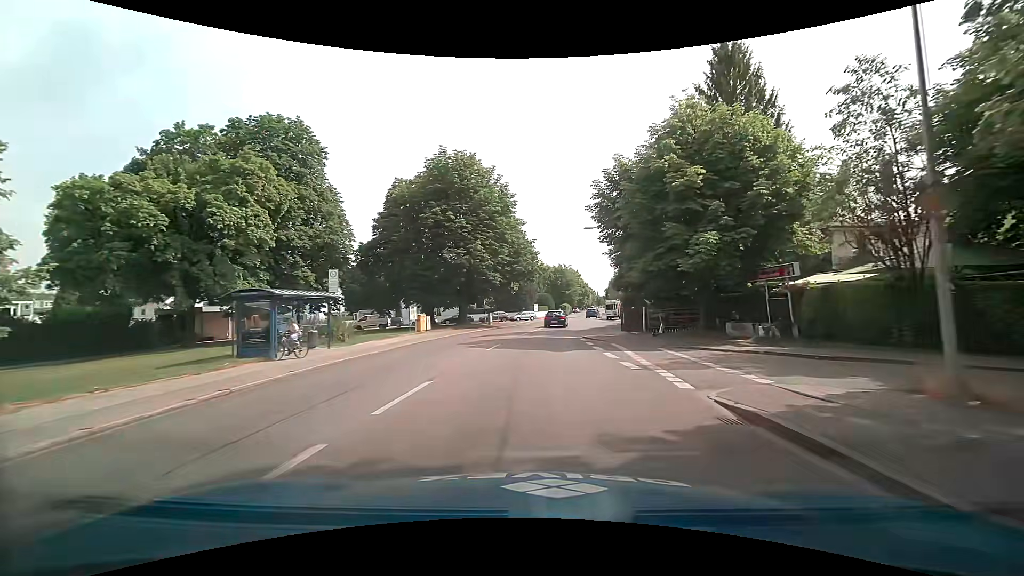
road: secondary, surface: asphalt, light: Day
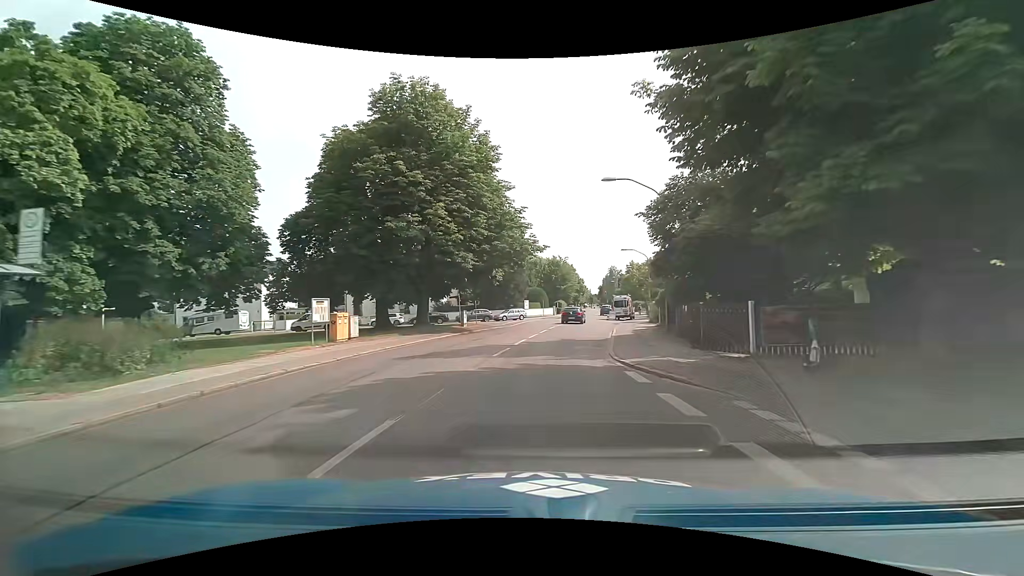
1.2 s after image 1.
(+0.2, +14.4) m; +1°
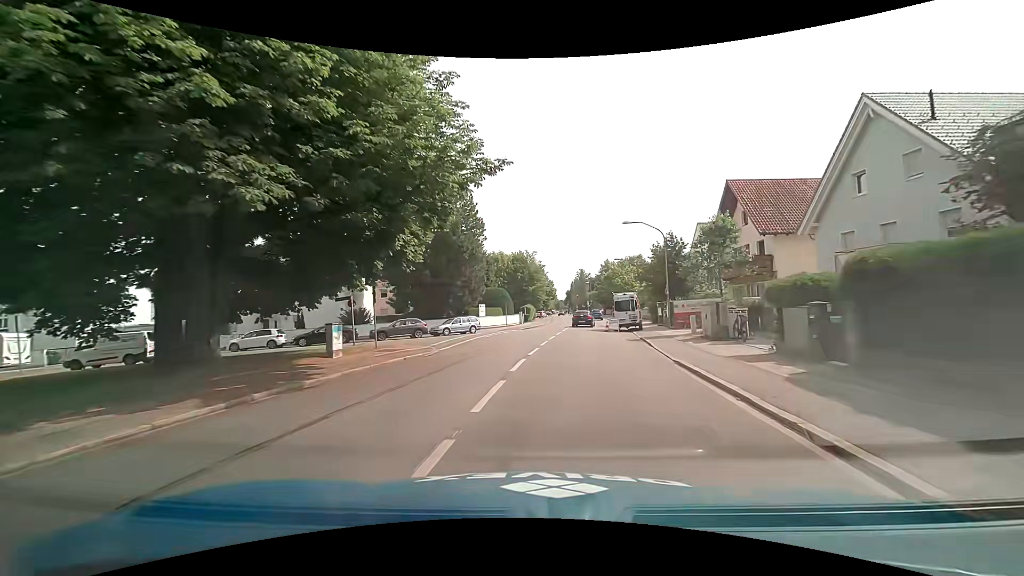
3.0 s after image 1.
(+0.7, +20.5) m; +5°
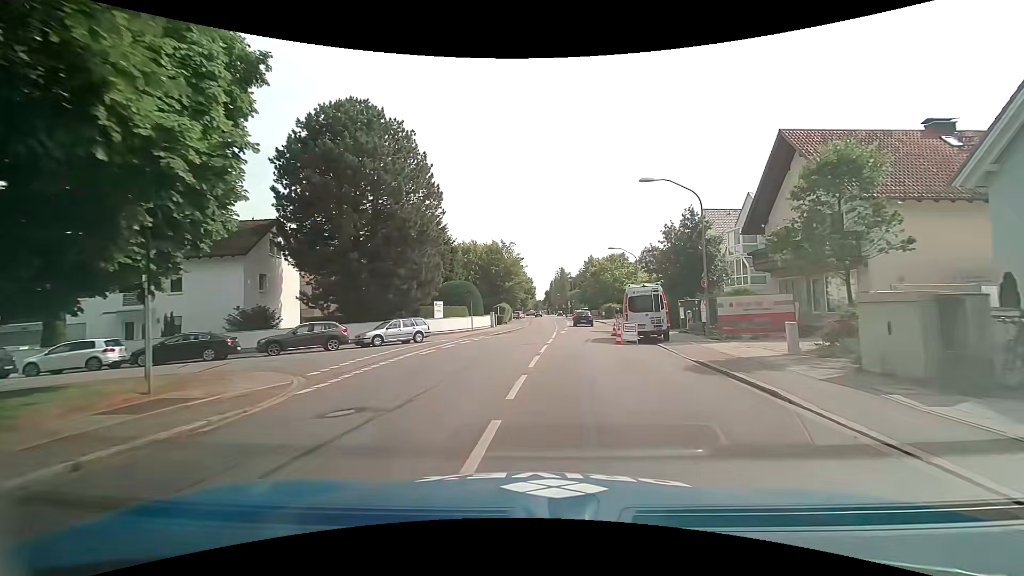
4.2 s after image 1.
(+0.1, +12.4) m; +2°
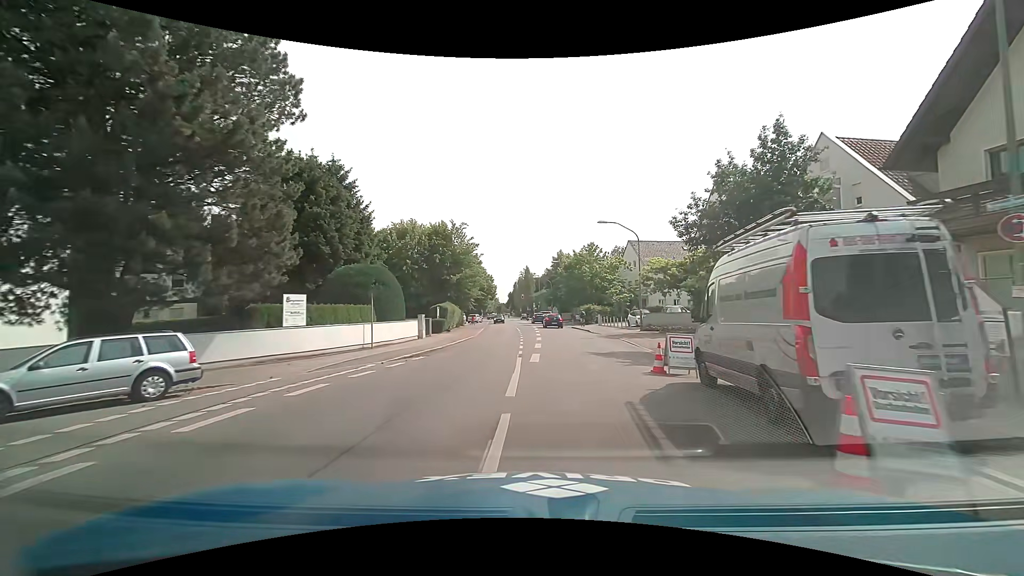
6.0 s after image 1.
(+0.6, +17.6) m; +4°
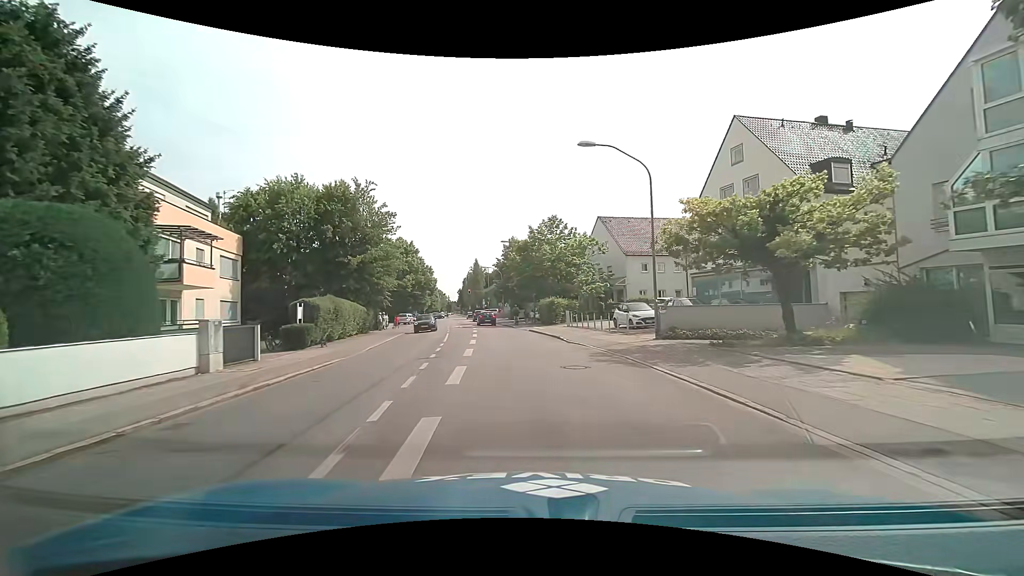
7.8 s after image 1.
(+0.8, +16.7) m; +6°
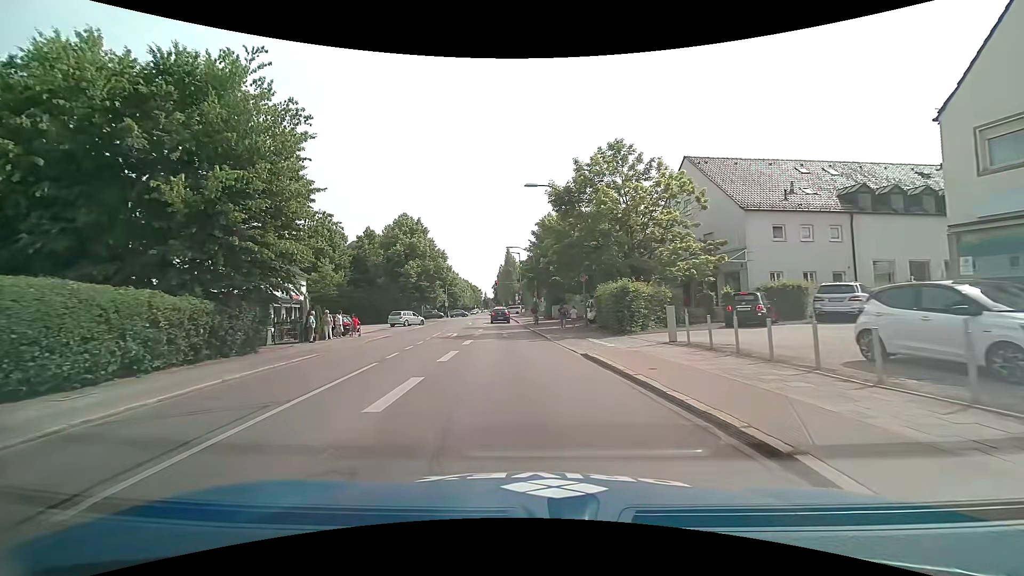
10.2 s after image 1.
(-0.3, +20.7) m; -4°
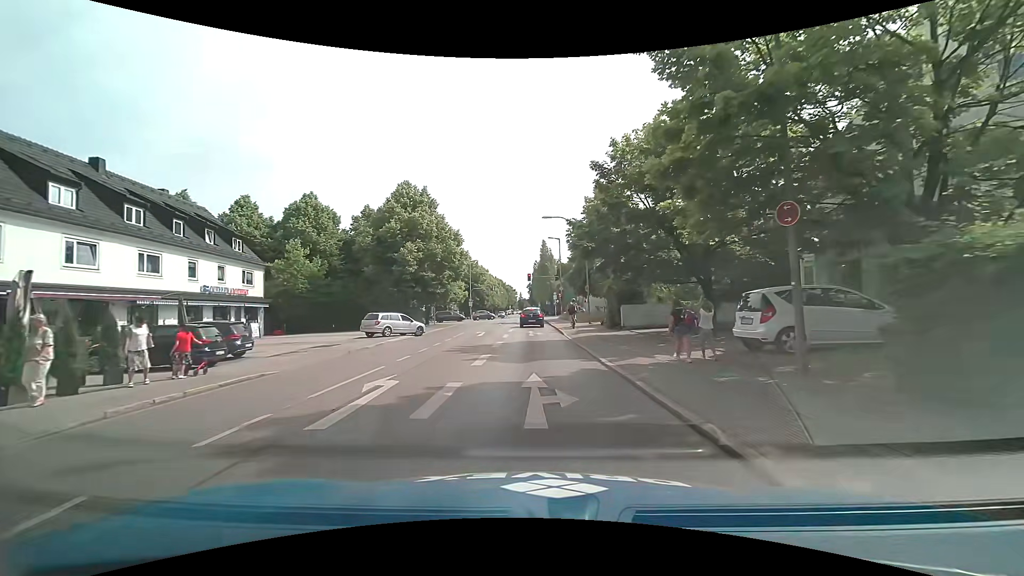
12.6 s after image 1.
(-1.0, +18.3) m; -5°
(0, +10) (0, +20) (0, +30) (0, +40) (0, +50) (0, +60) (0, +70) (-1, +80) (-1, +90) (-1, +100) m
